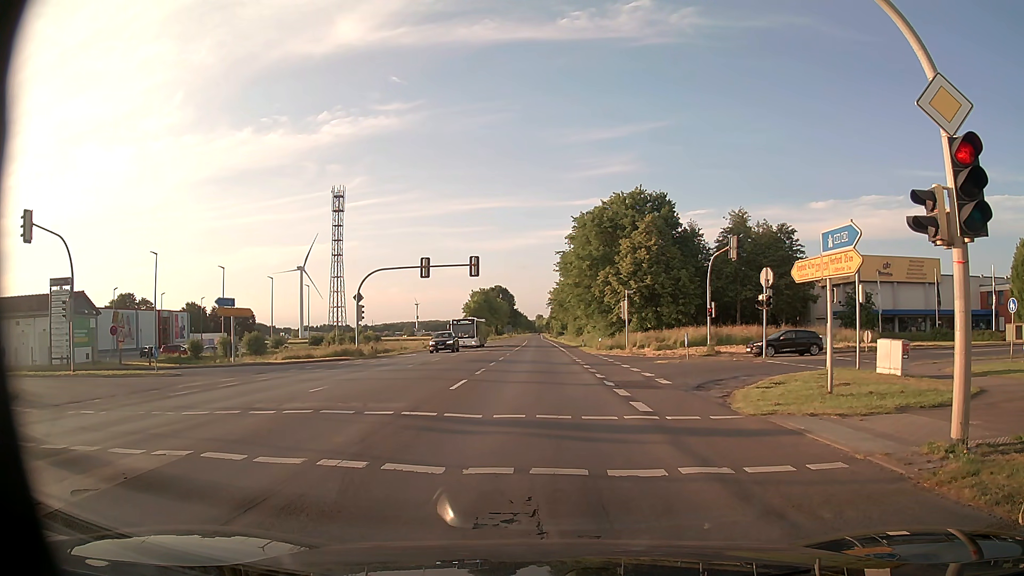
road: primary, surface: asphalt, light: Day
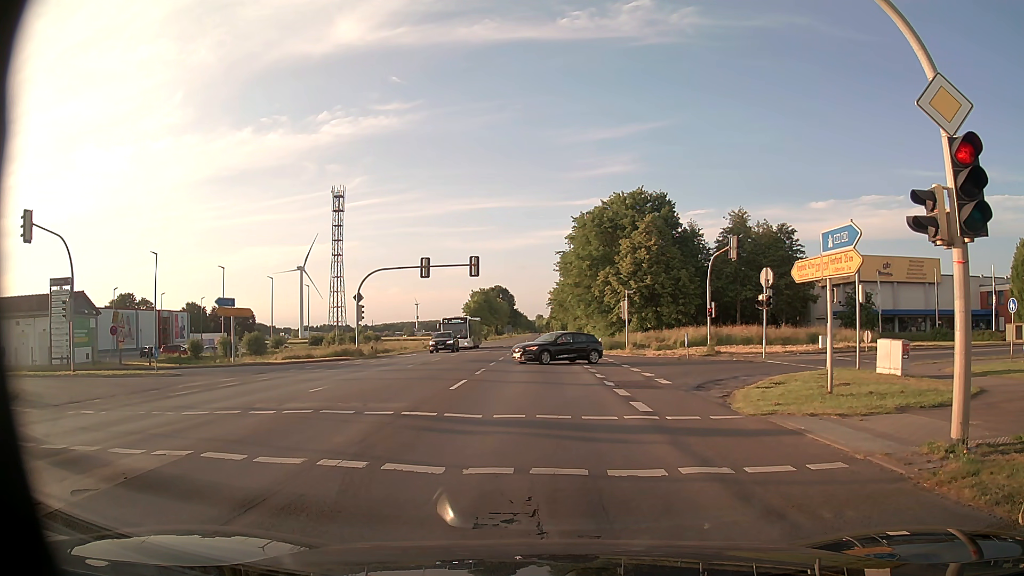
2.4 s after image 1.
(0.0, 0.0) m; 0°
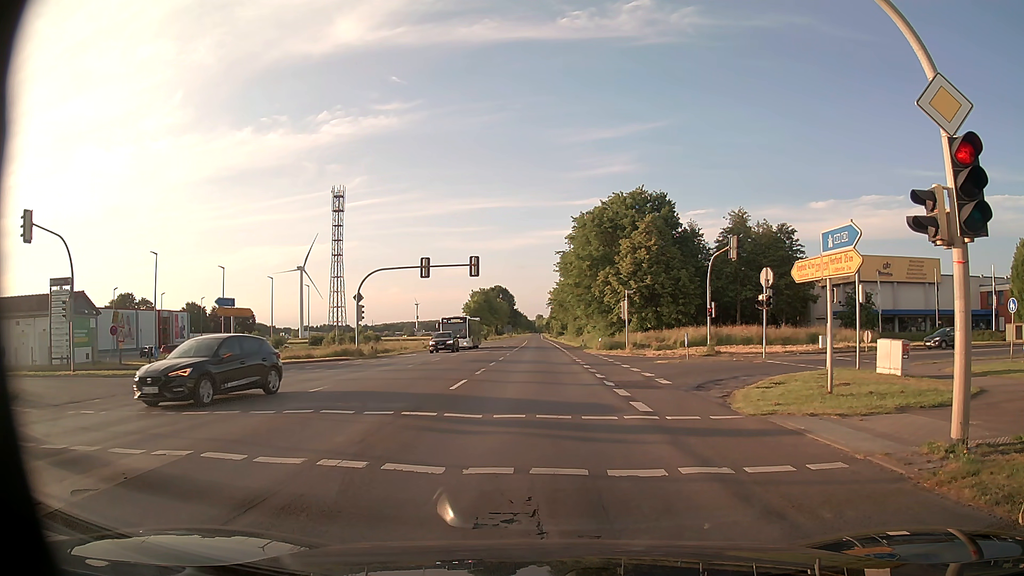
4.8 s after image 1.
(0.0, 0.0) m; 0°
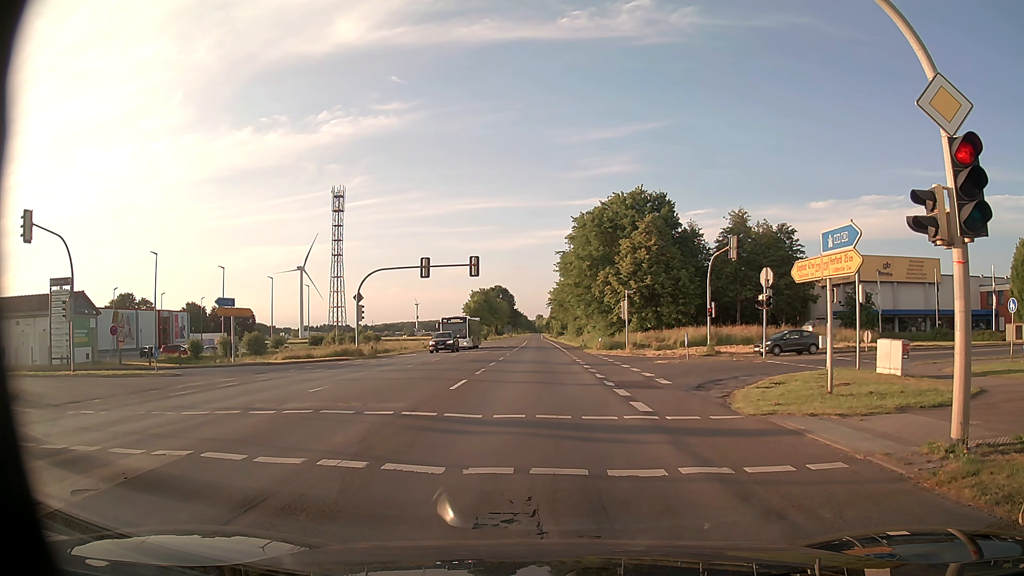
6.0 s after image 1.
(0.0, 0.0) m; 0°
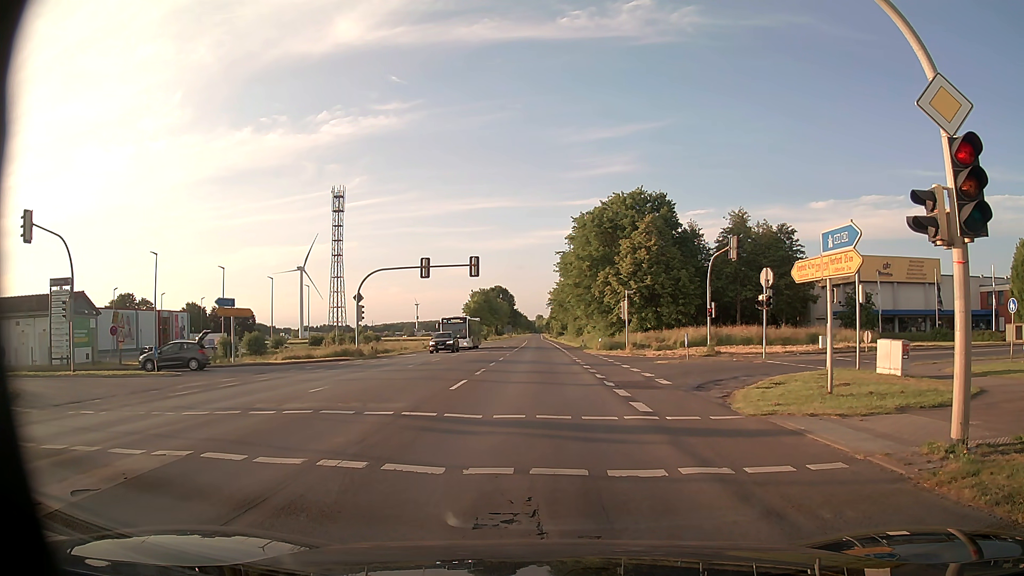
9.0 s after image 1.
(0.0, 0.0) m; 0°
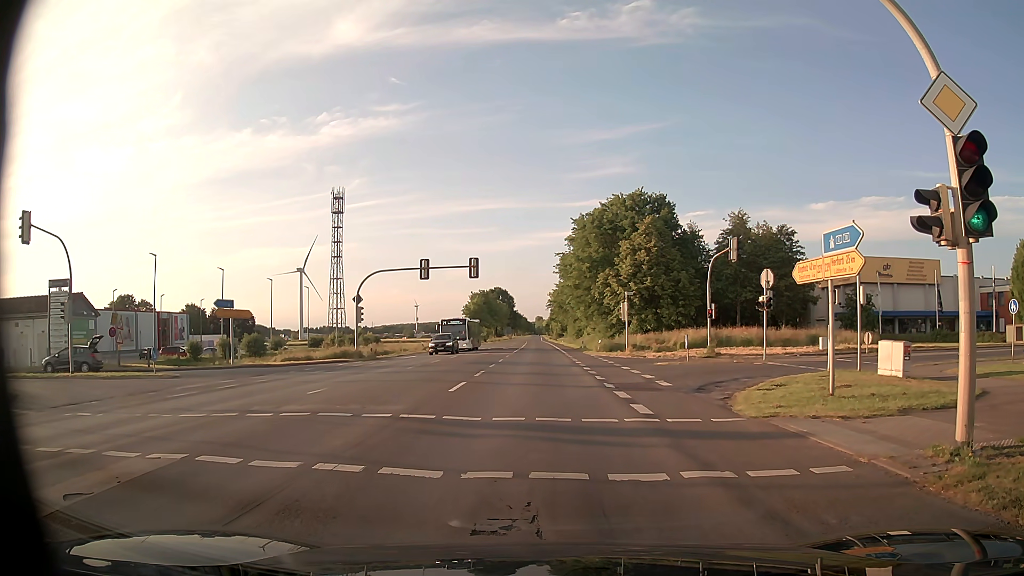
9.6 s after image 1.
(0.0, +0.1) m; 0°
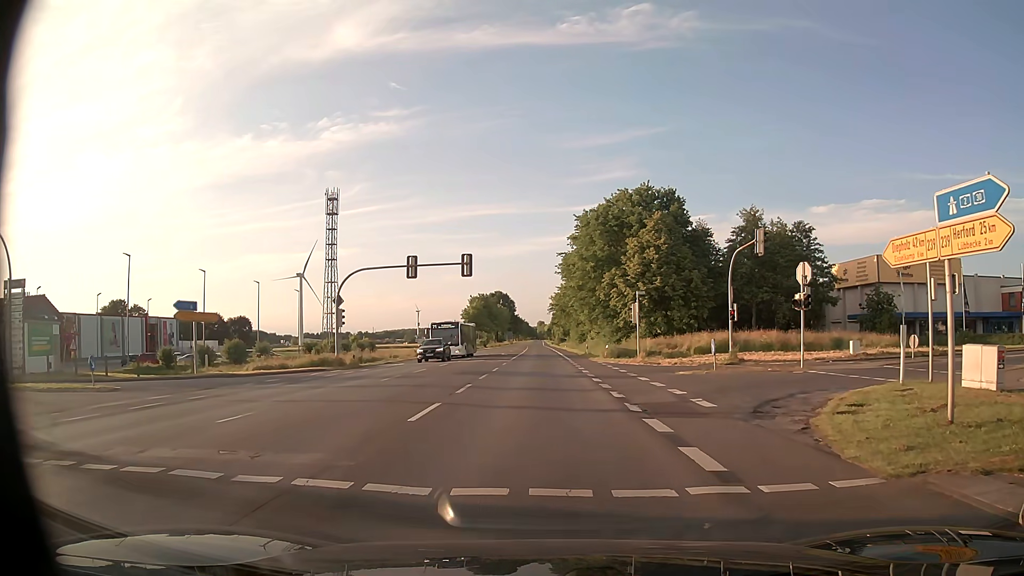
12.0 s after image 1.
(+0.2, +5.2) m; +1°
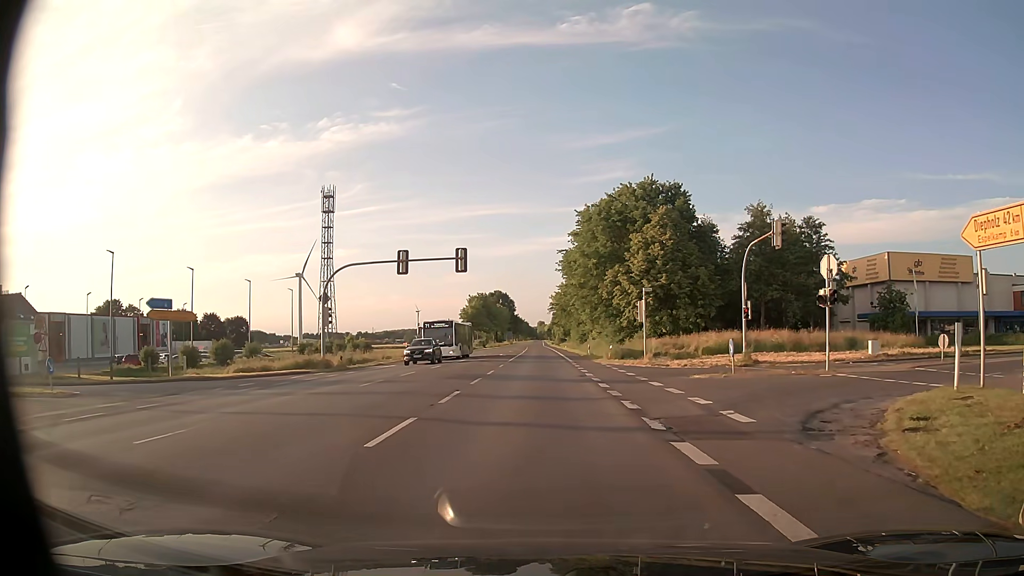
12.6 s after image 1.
(0.0, +2.8) m; 0°
(+1, +10) (+7, +18) (+15, +23) (+25, +26) (+35, +28) (+44, +30) (+54, +32) (+64, +34) (+74, +36) (+84, +38) m
